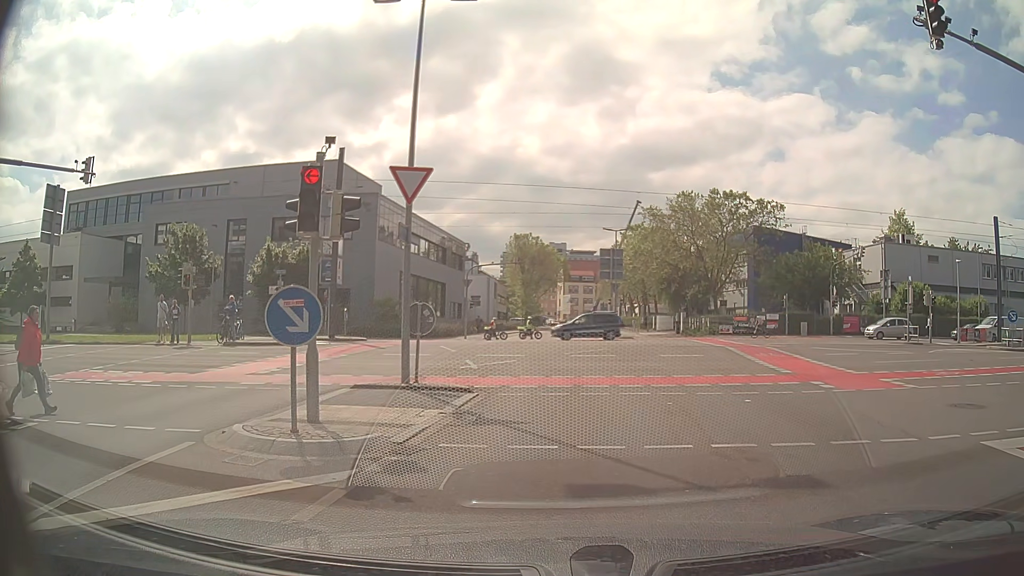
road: secondary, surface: asphalt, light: Day
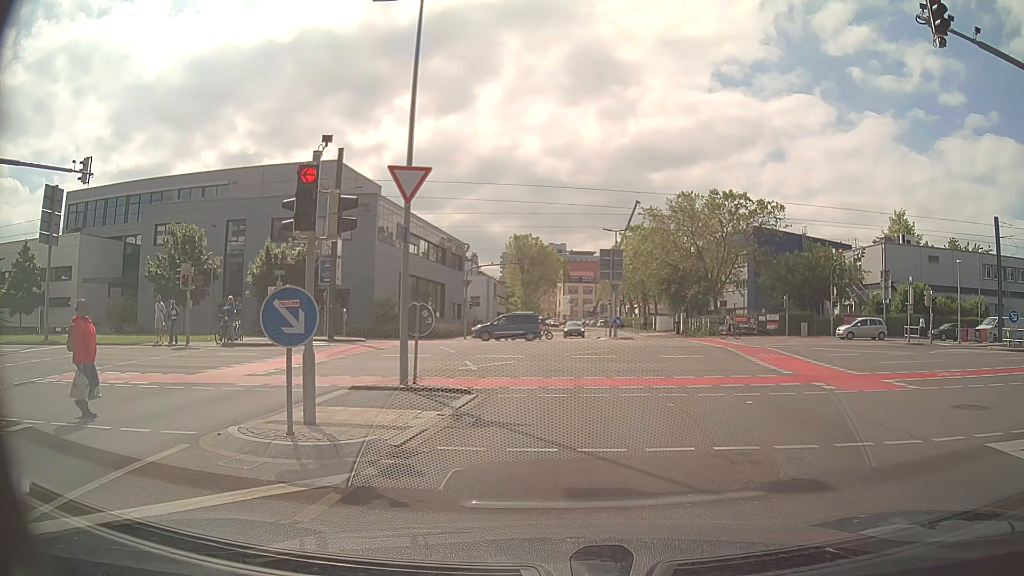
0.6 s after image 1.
(0.0, +0.1) m; 0°
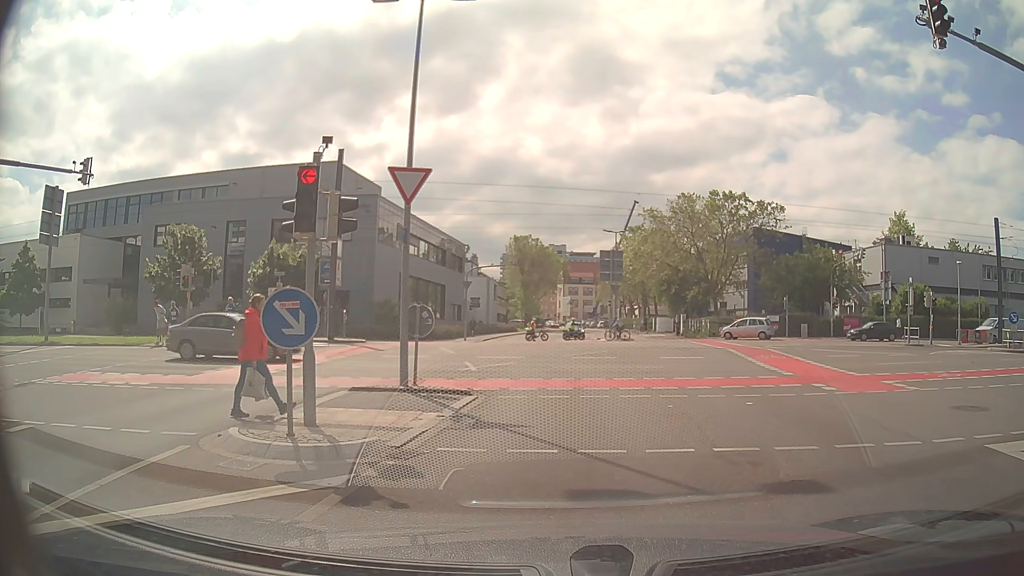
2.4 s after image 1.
(0.0, +0.1) m; 0°
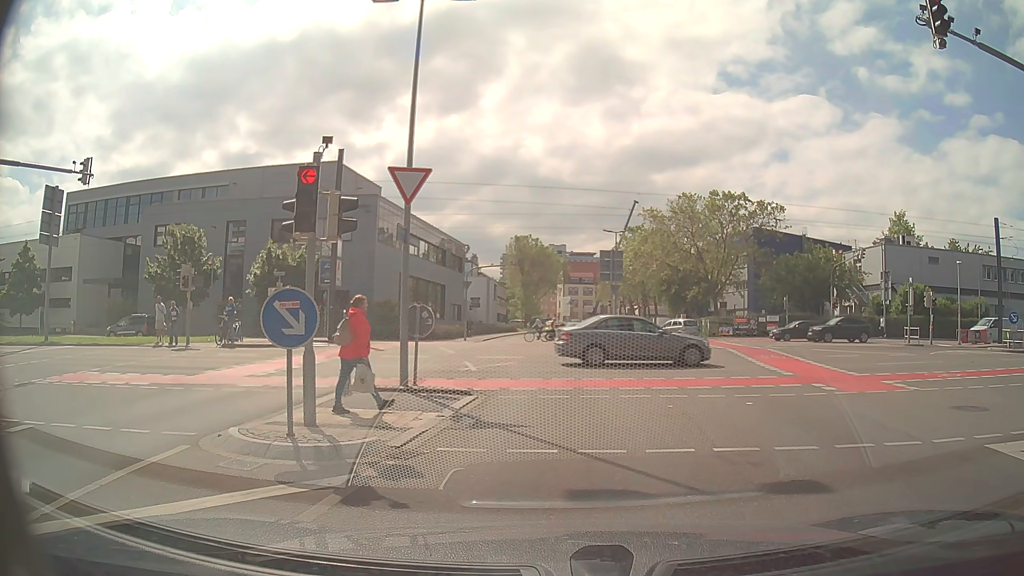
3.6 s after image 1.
(0.0, 0.0) m; 0°
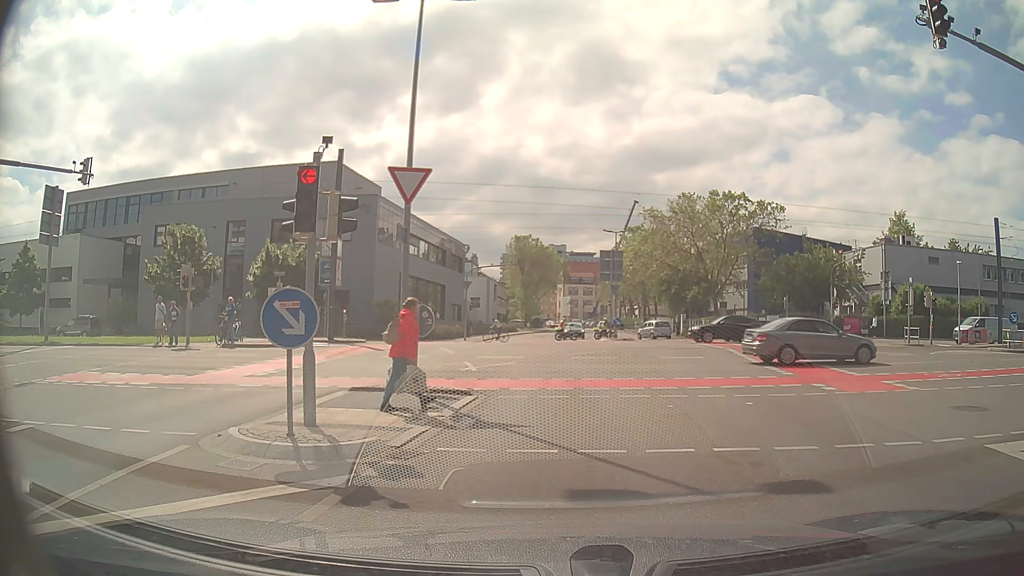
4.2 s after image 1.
(0.0, 0.0) m; 0°
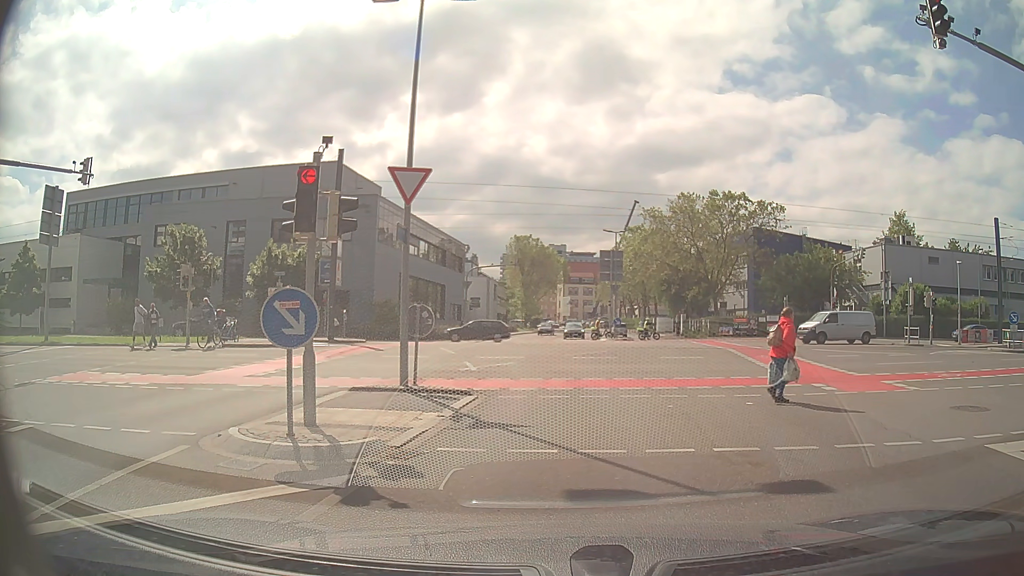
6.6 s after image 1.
(0.0, 0.0) m; 0°
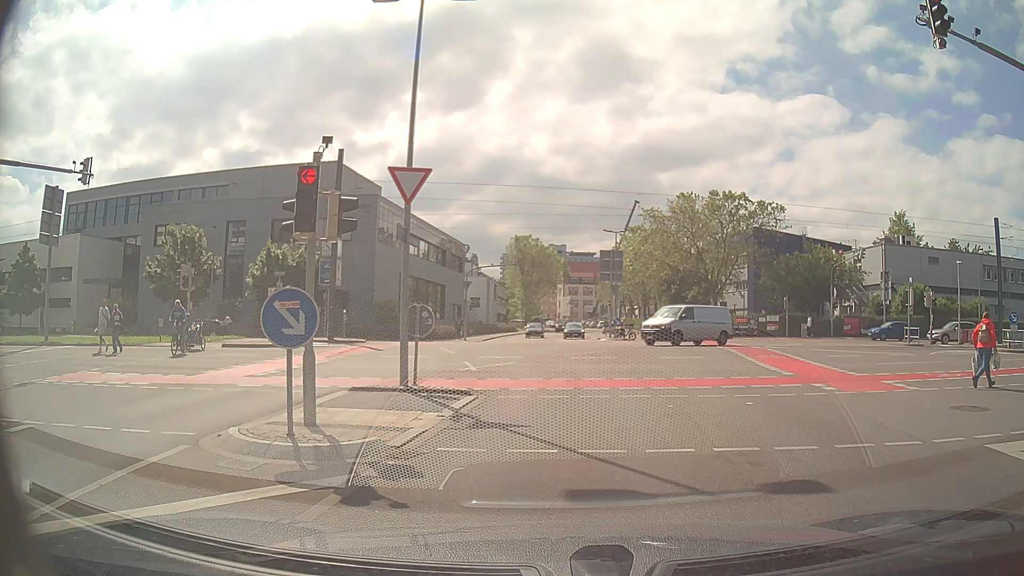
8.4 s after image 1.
(0.0, 0.0) m; 0°
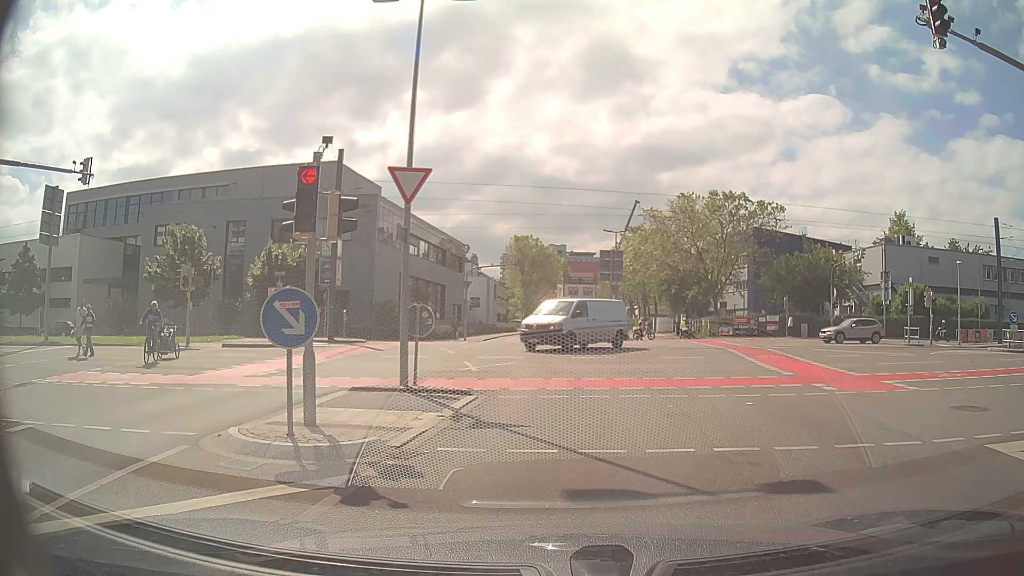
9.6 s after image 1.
(0.0, 0.0) m; 0°
